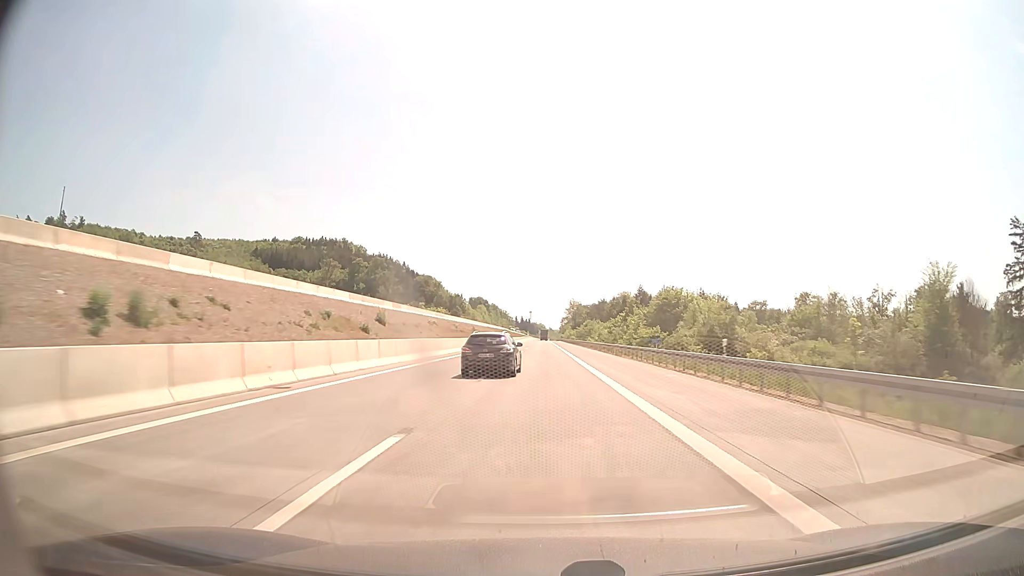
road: motorway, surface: concrete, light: Day
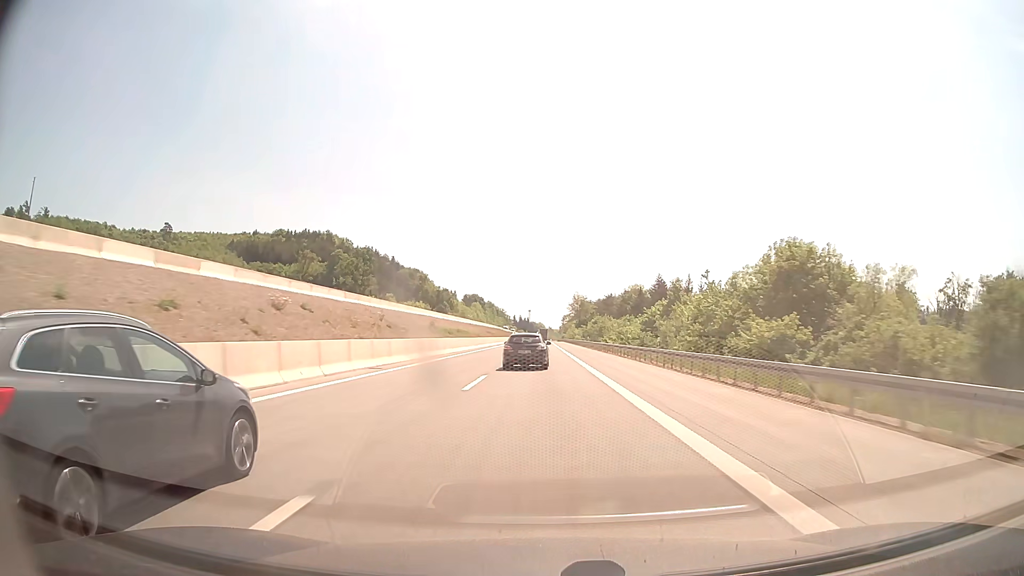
(+0.1, +39.6) m; 0°
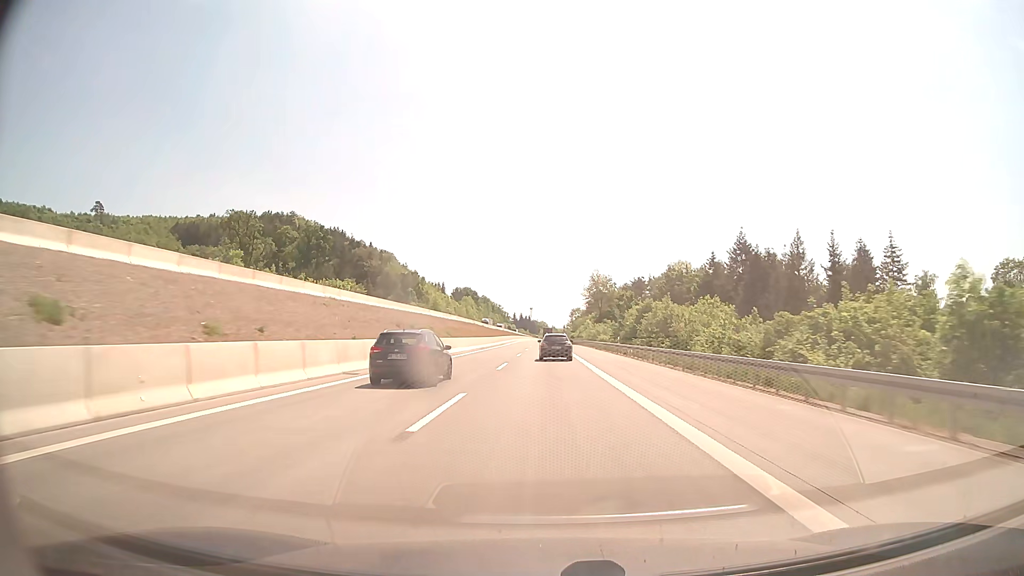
(-0.1, +79.3) m; 0°
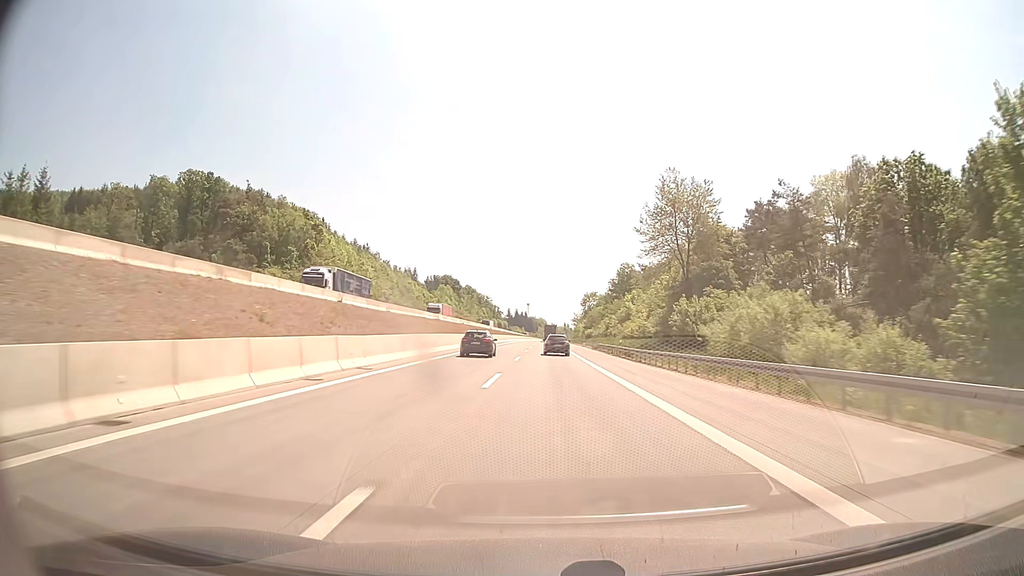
(0.0, +99.3) m; 0°
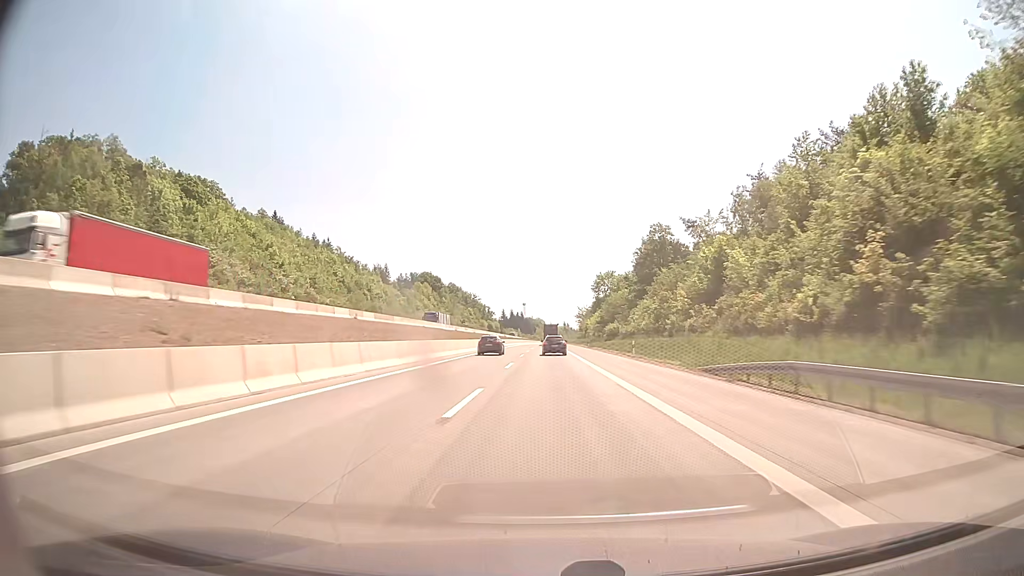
(+0.2, +59.6) m; 0°
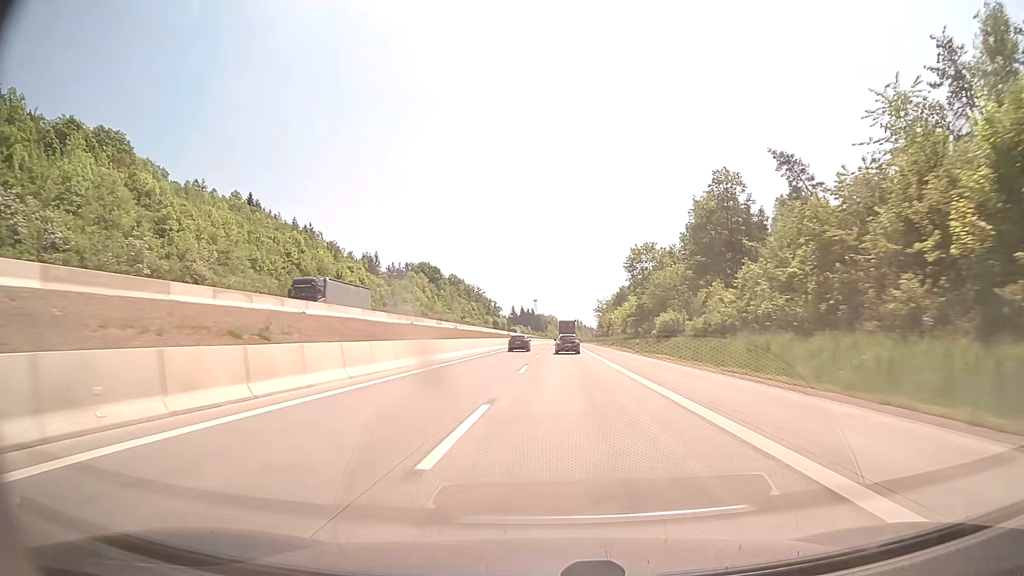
(-0.4, +39.7) m; -1°
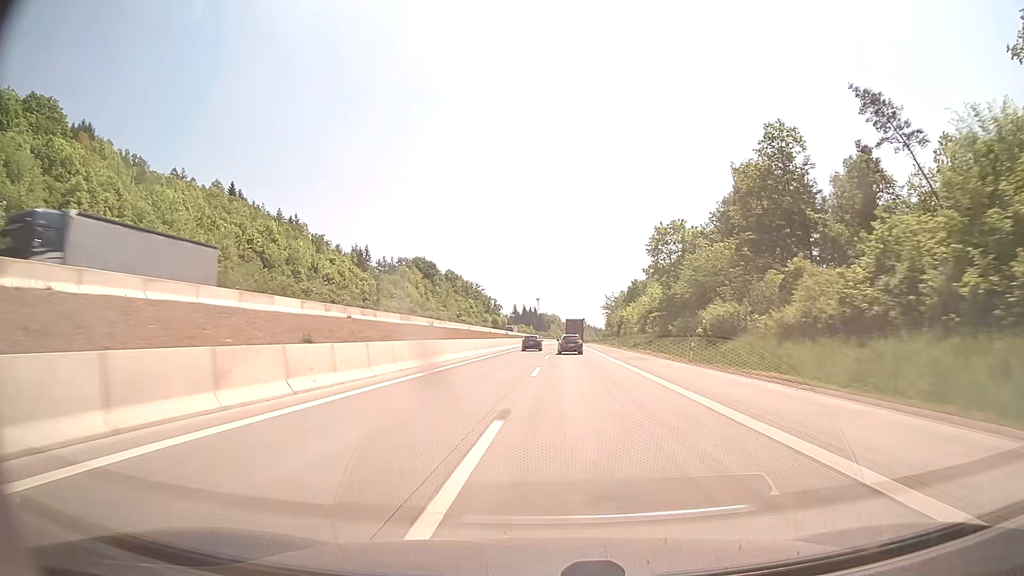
(-0.1, +19.9) m; 0°
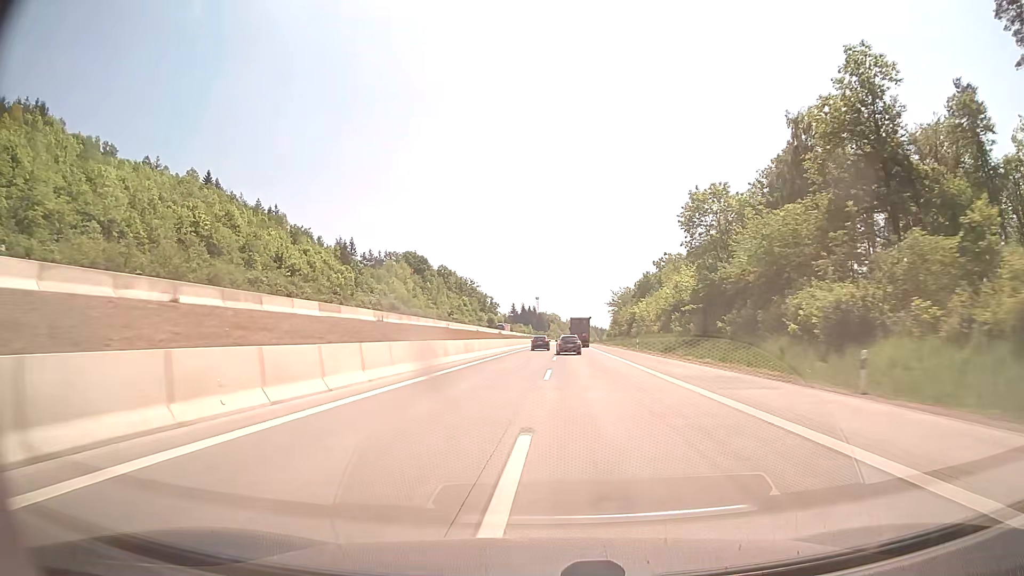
(0.0, +19.9) m; 0°
(0, +10) (0, +20) (0, +30) (0, +40) (0, +50) (0, +60) (+1, +70) (+1, +80) (+1, +90) (+2, +100) m
